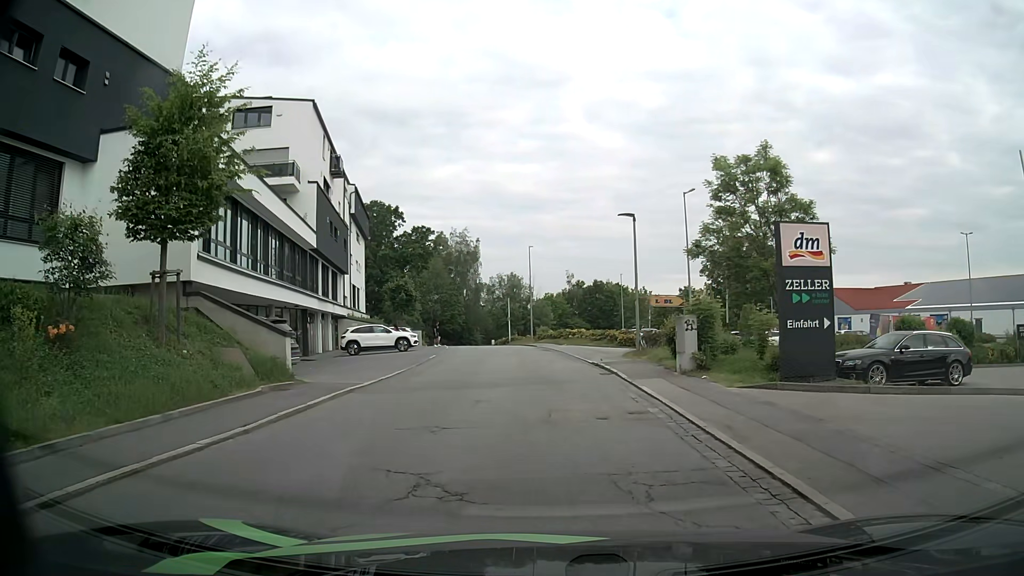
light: Day
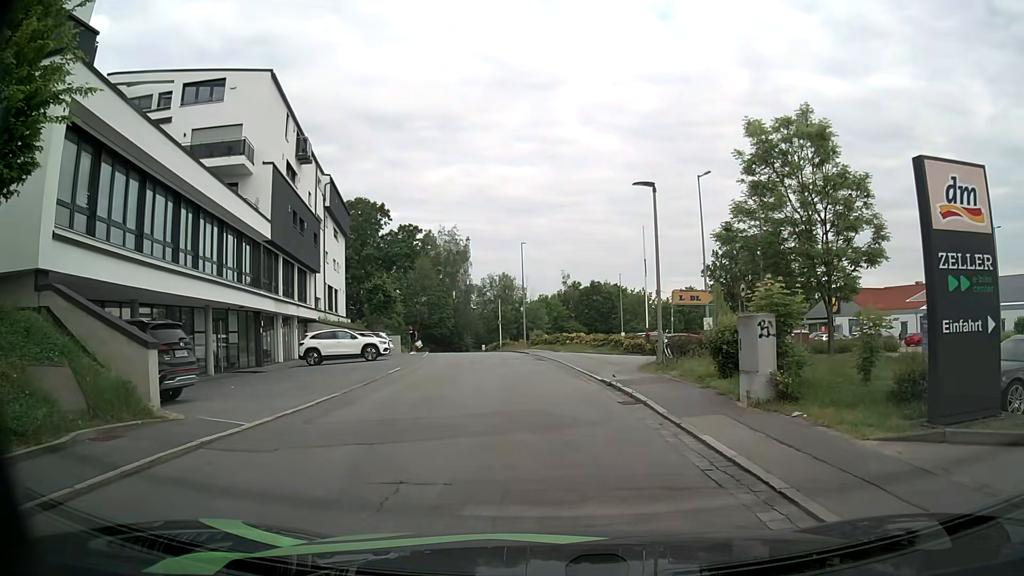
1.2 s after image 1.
(+0.2, +5.8) m; +1°
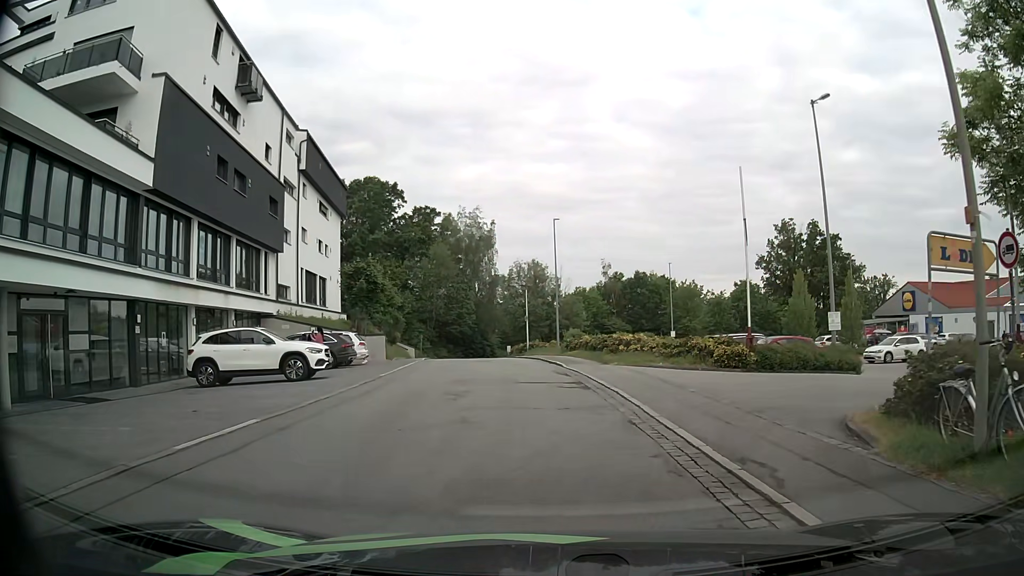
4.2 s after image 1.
(0.0, +13.0) m; -3°
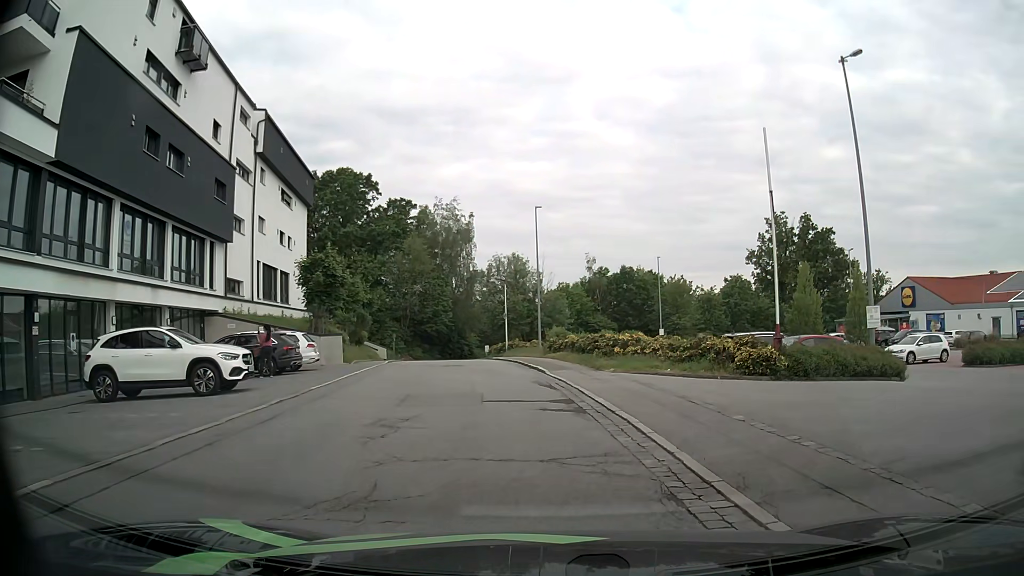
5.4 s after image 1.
(+0.1, +4.4) m; +3°
